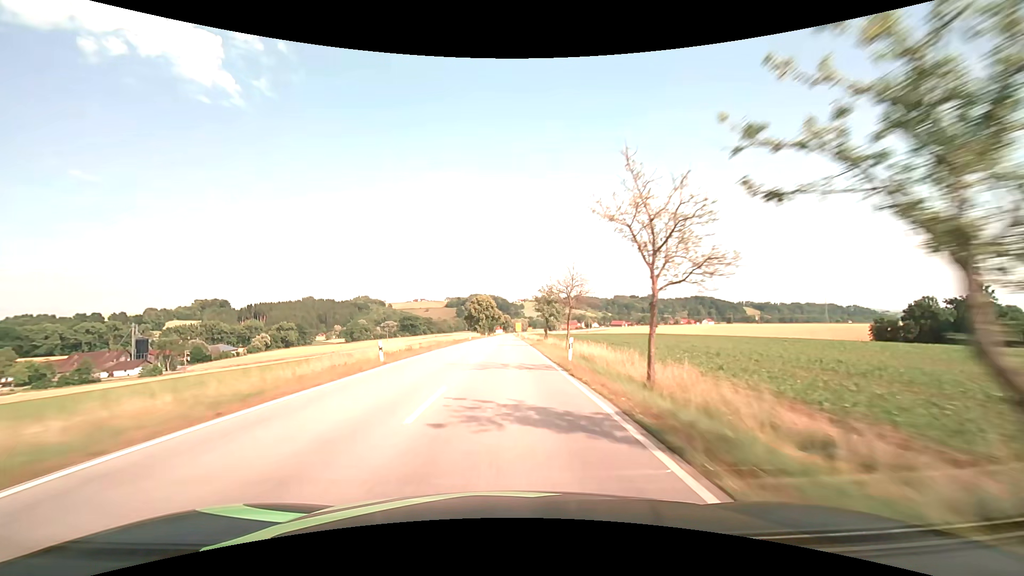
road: secondary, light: Day
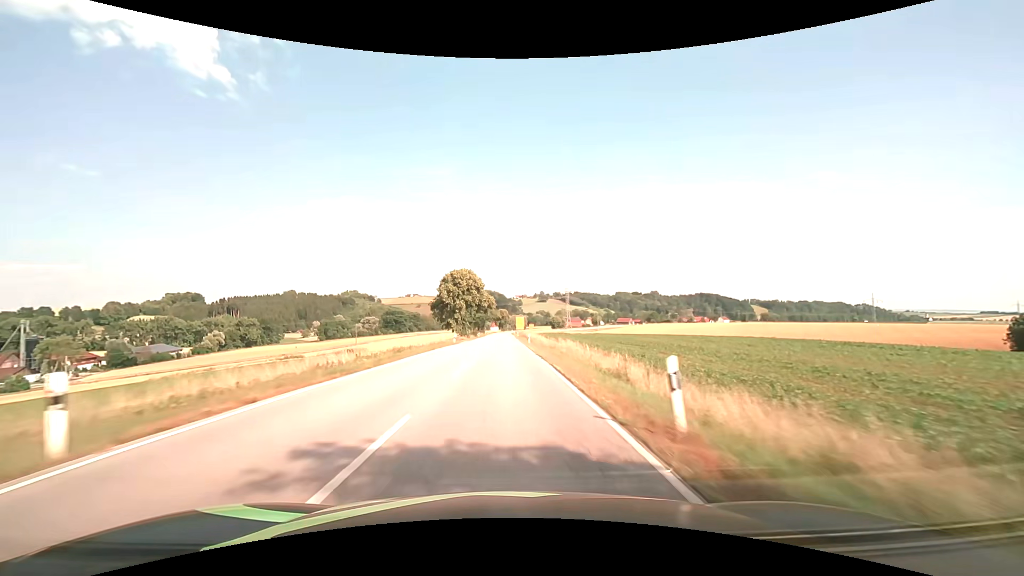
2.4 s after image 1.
(+0.3, +63.5) m; 0°
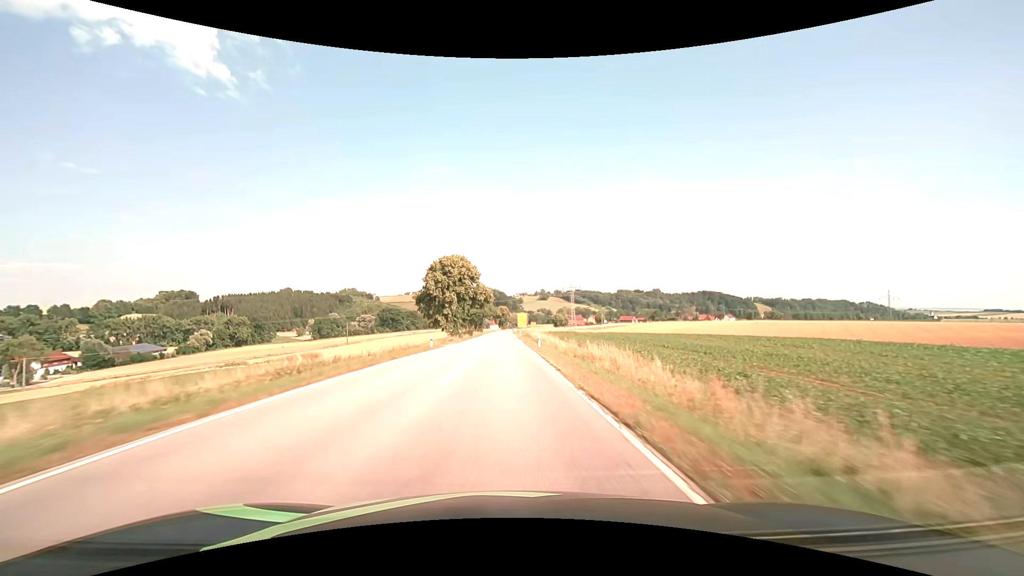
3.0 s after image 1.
(0.0, +15.9) m; 0°
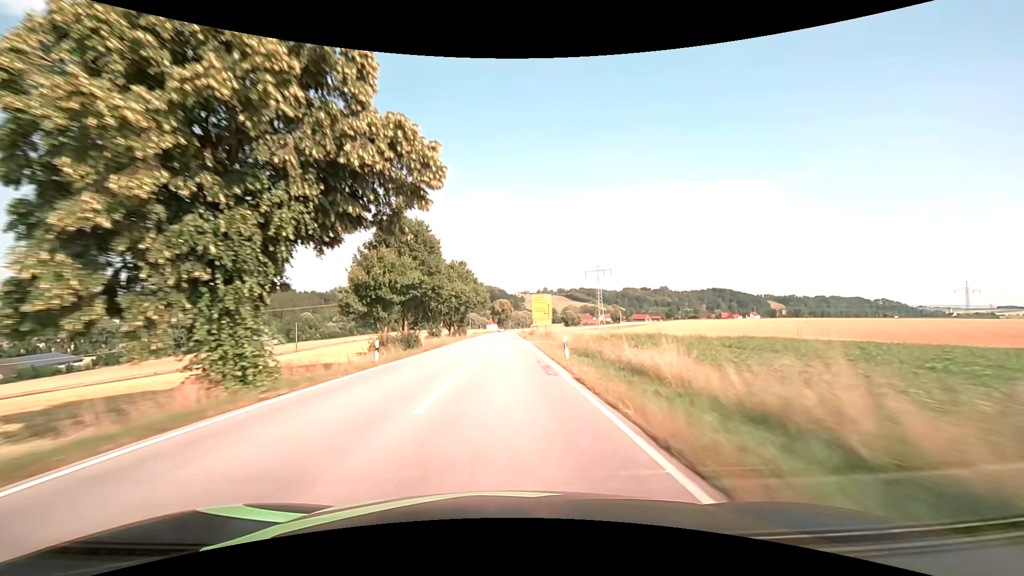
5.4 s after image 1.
(-0.2, +63.5) m; 0°
(0, +10) (0, +20) (0, +30) (0, +40) (0, +50) (0, +60) (0, +70) (0, +80) (0, +90) (0, +100) m
